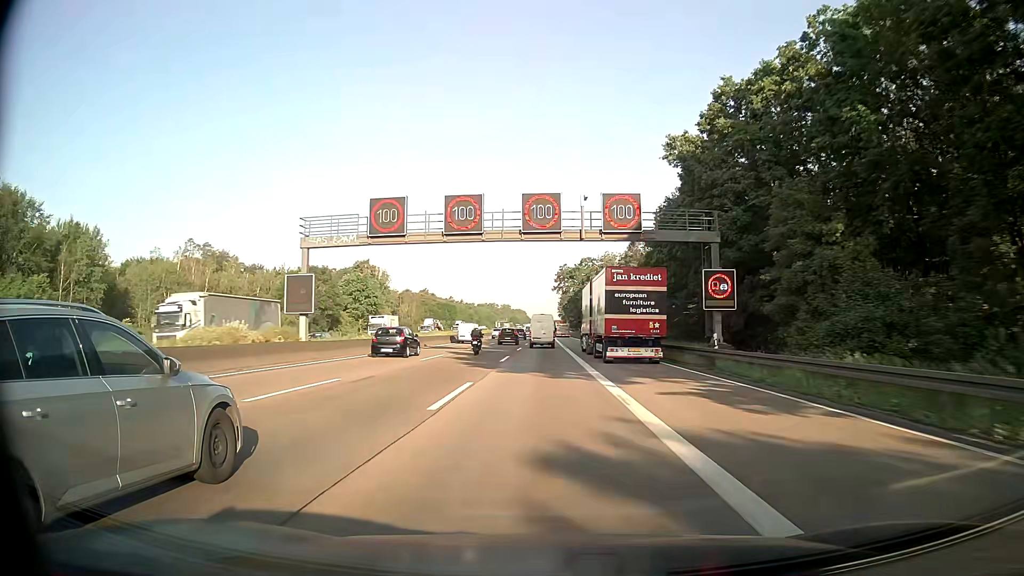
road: motorway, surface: asphalt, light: Day
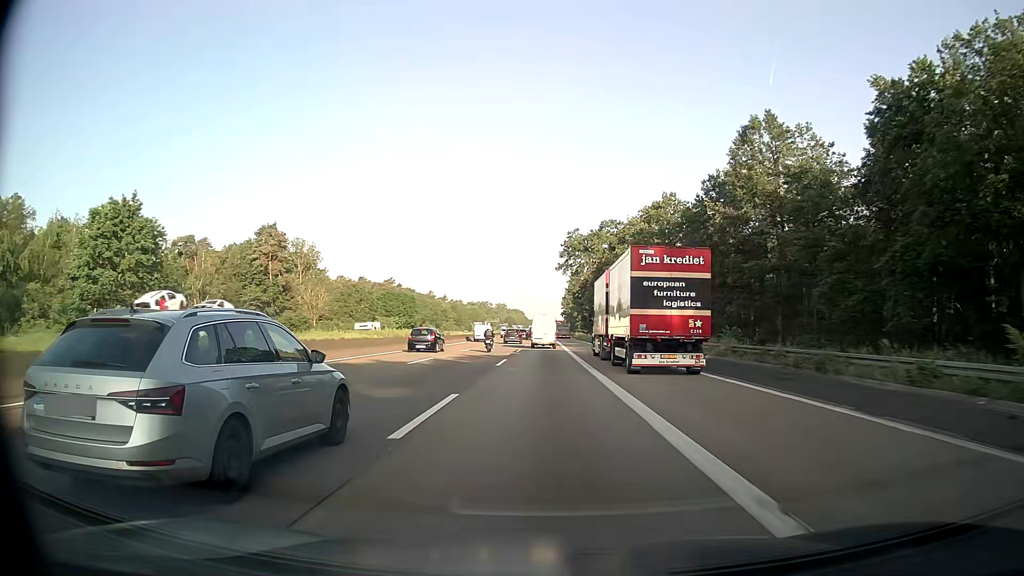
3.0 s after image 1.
(+0.1, +75.5) m; 0°
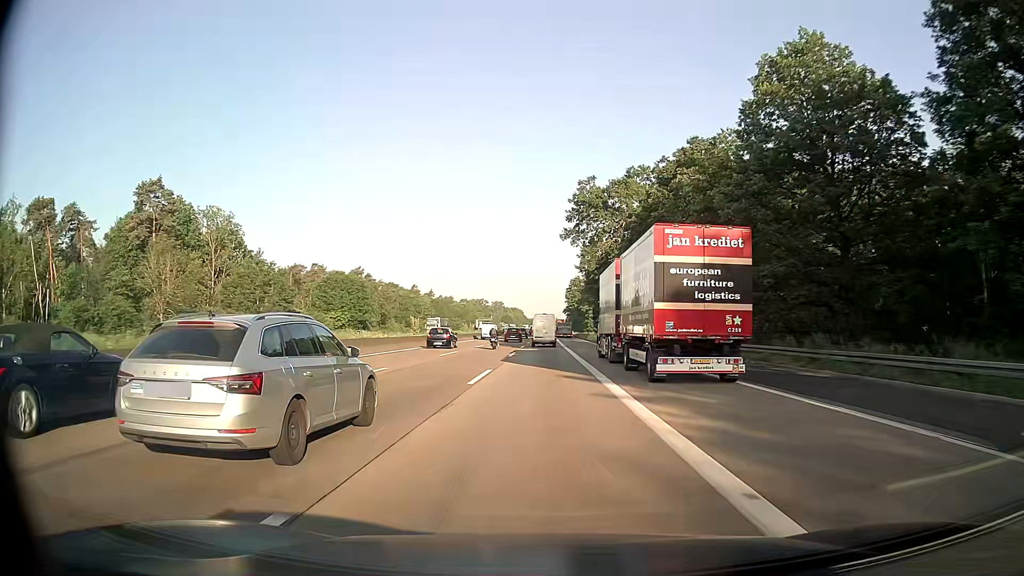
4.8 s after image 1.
(+0.1, +45.6) m; 0°
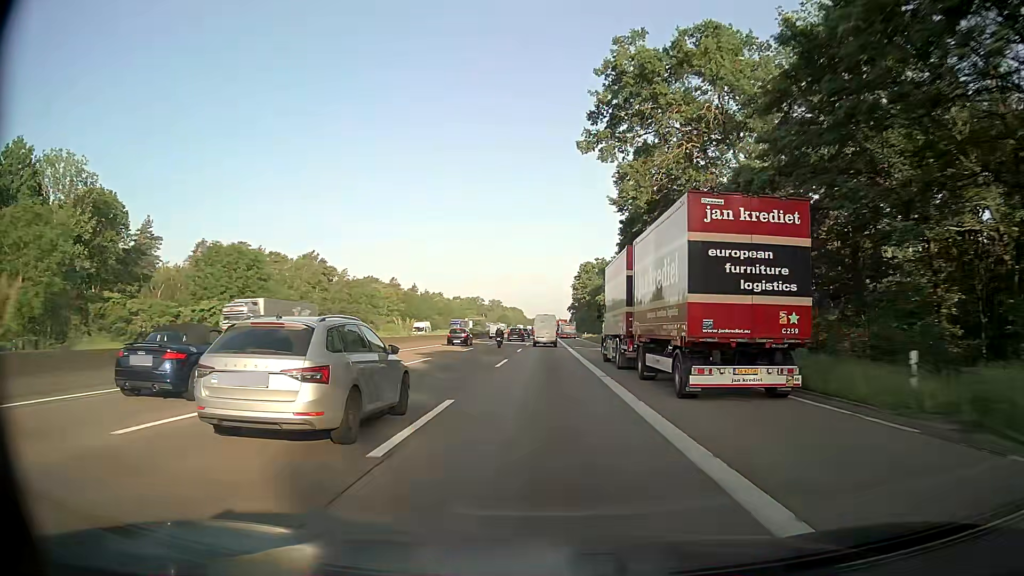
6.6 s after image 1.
(-0.1, +45.9) m; 0°
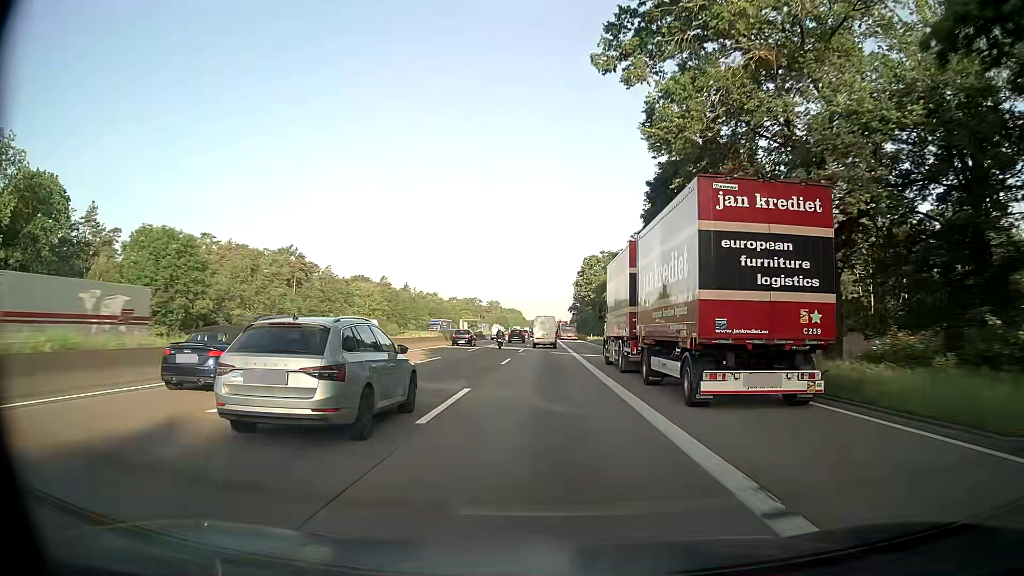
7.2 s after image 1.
(0.0, +15.4) m; 0°
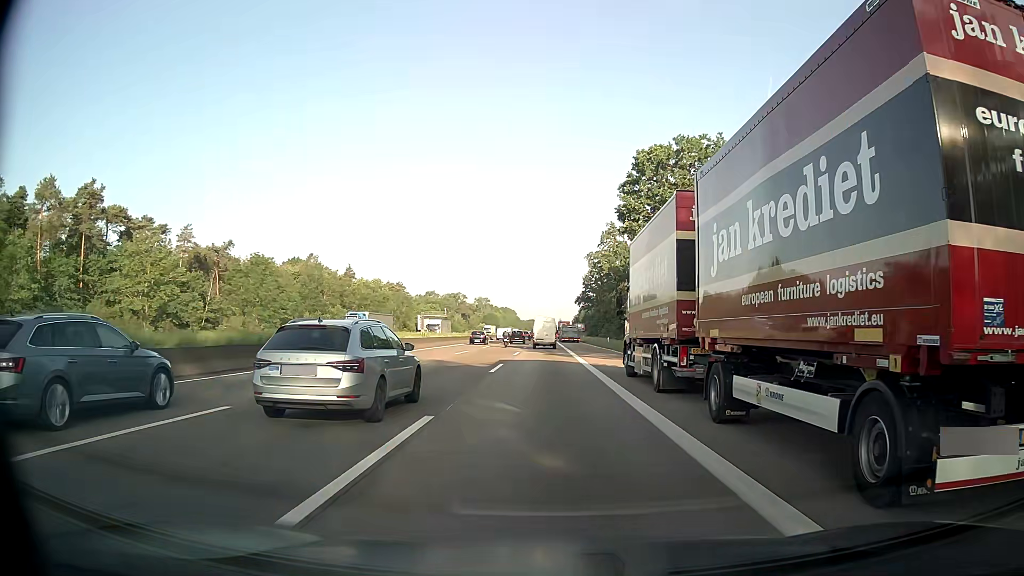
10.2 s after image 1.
(+0.2, +77.4) m; 0°
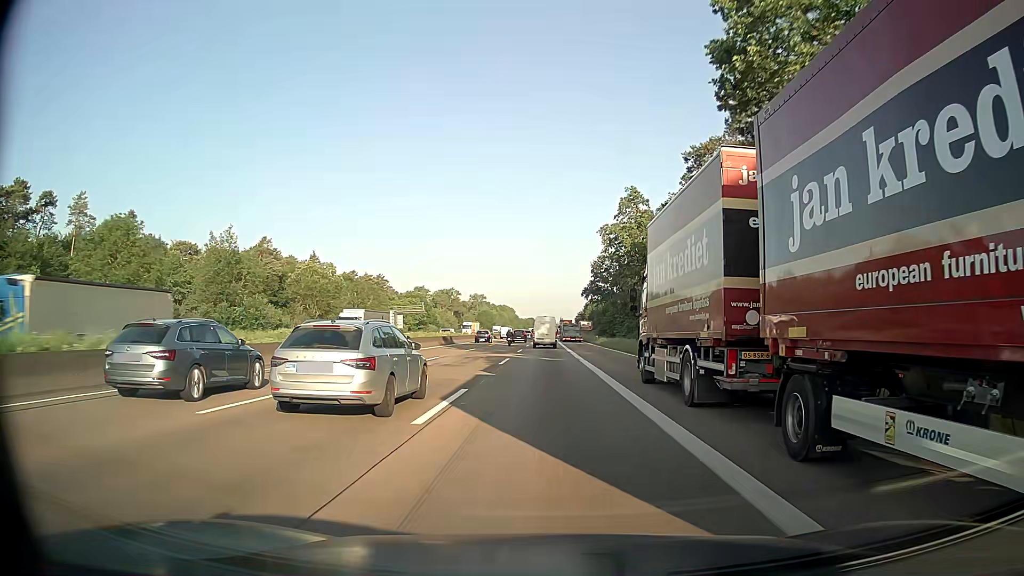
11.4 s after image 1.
(+0.1, +31.2) m; 0°
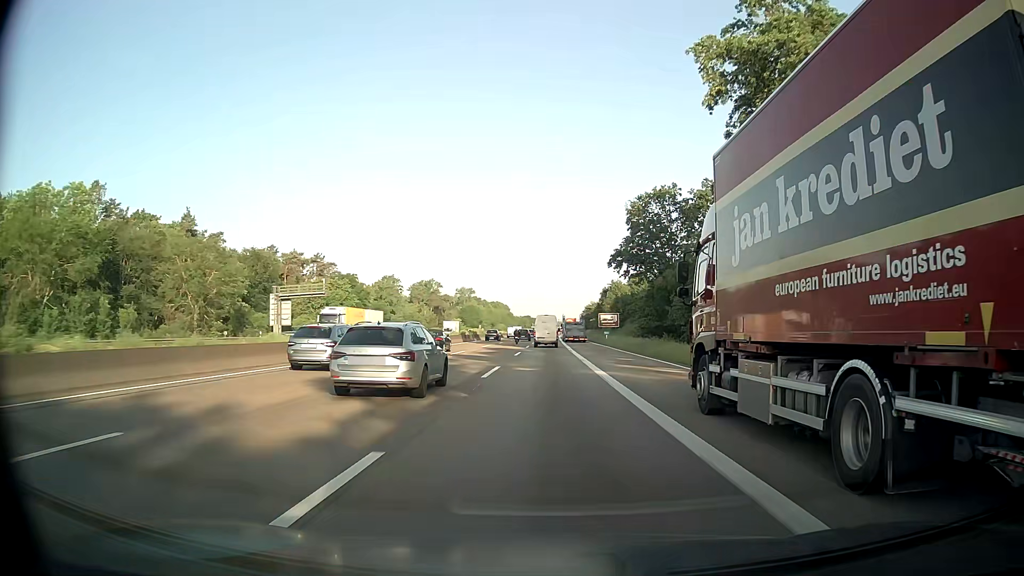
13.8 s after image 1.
(0.0, +62.5) m; 0°
(0, +10) (0, +20) (0, +30) (0, +40) (0, +50) (0, +60) (0, +70) (+1, +80) (+1, +90) (+1, +100) m
